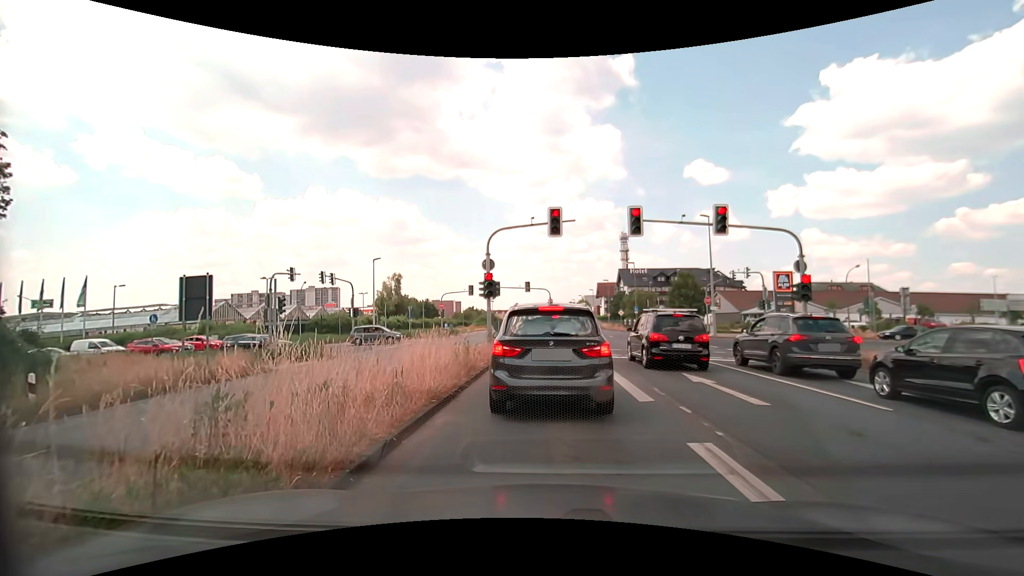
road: primary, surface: asphalt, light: Day
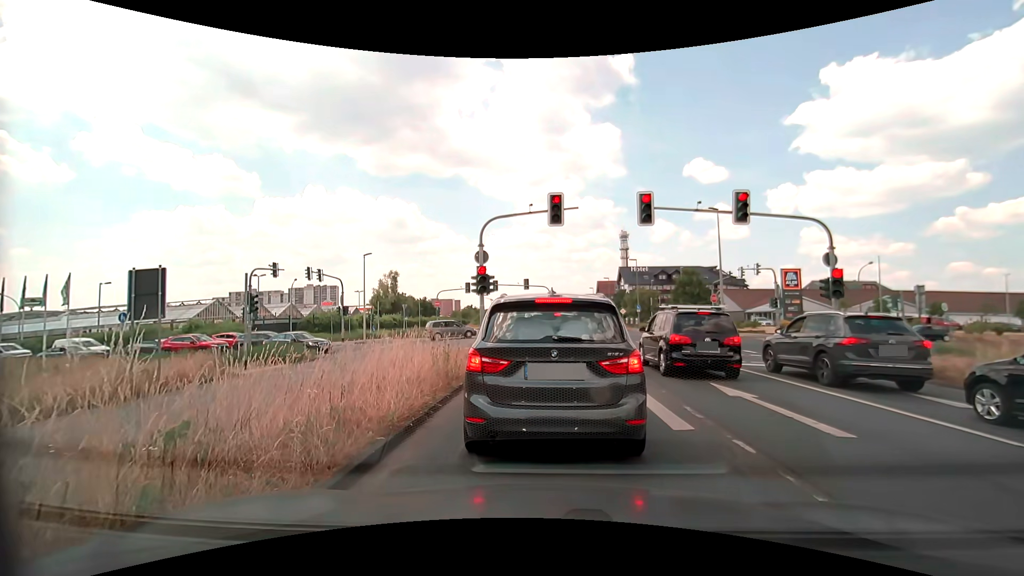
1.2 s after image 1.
(+0.1, +2.1) m; +2°
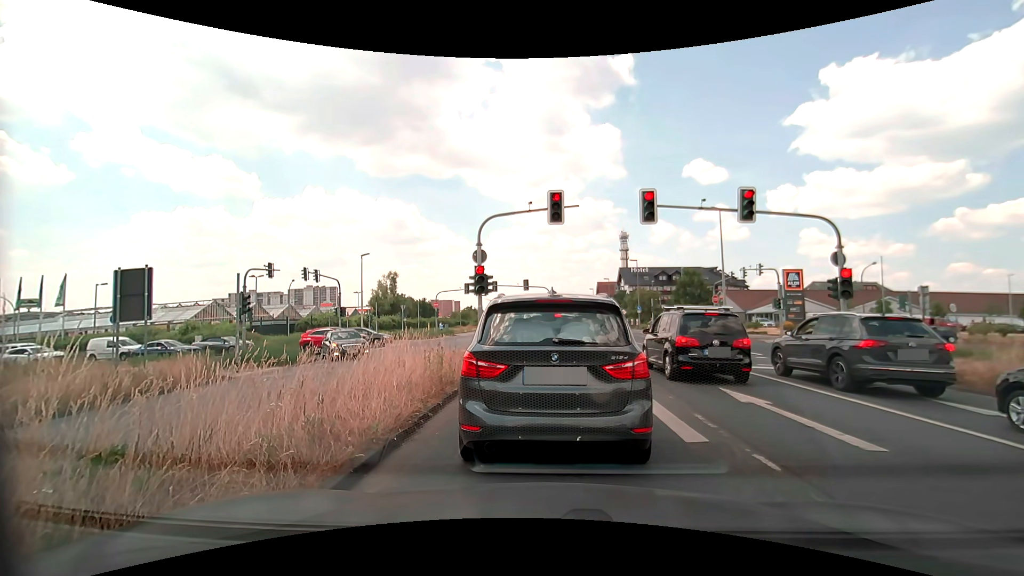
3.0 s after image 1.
(0.0, +0.5) m; 0°
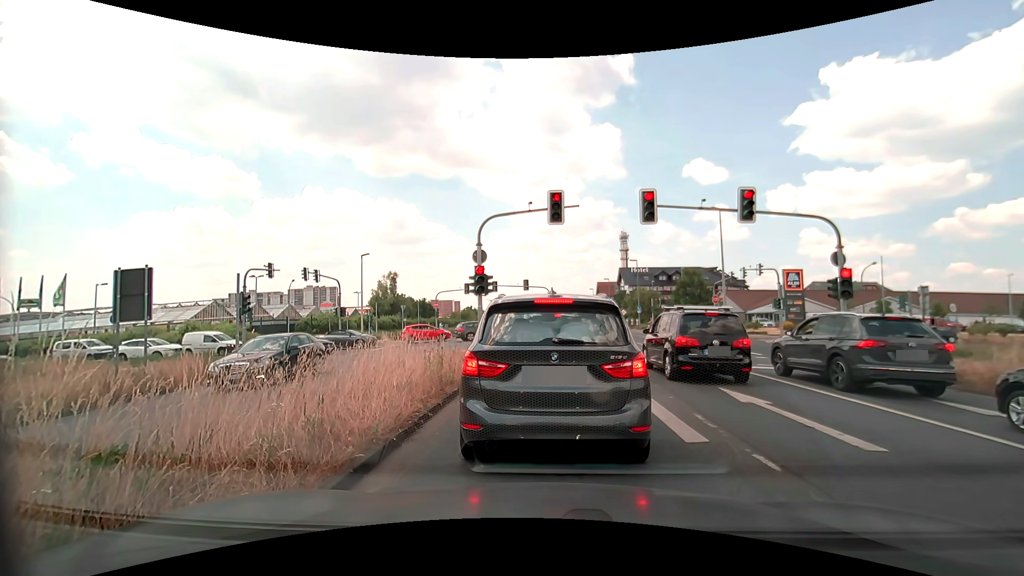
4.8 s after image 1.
(0.0, 0.0) m; 0°
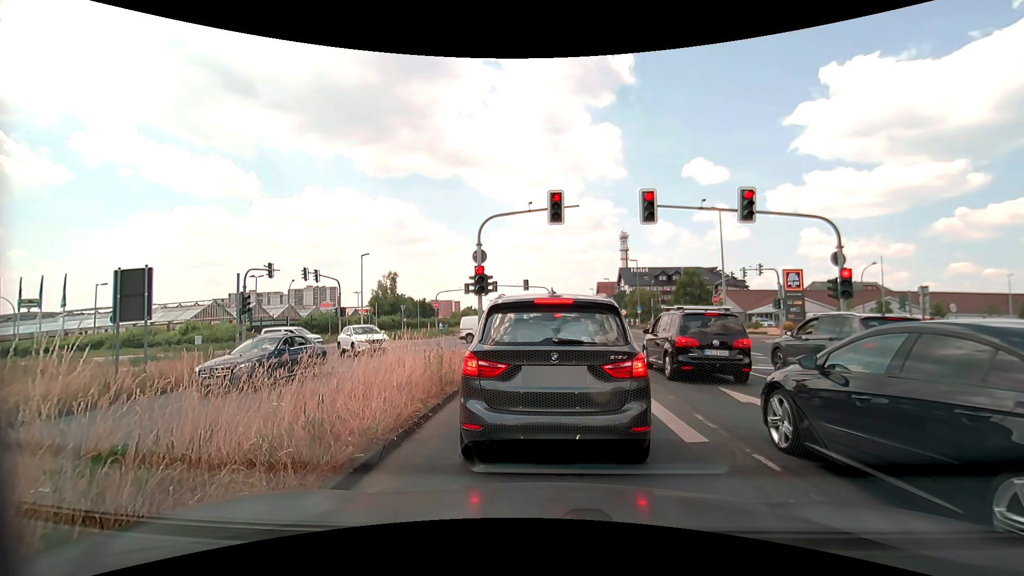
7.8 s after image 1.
(0.0, 0.0) m; 0°
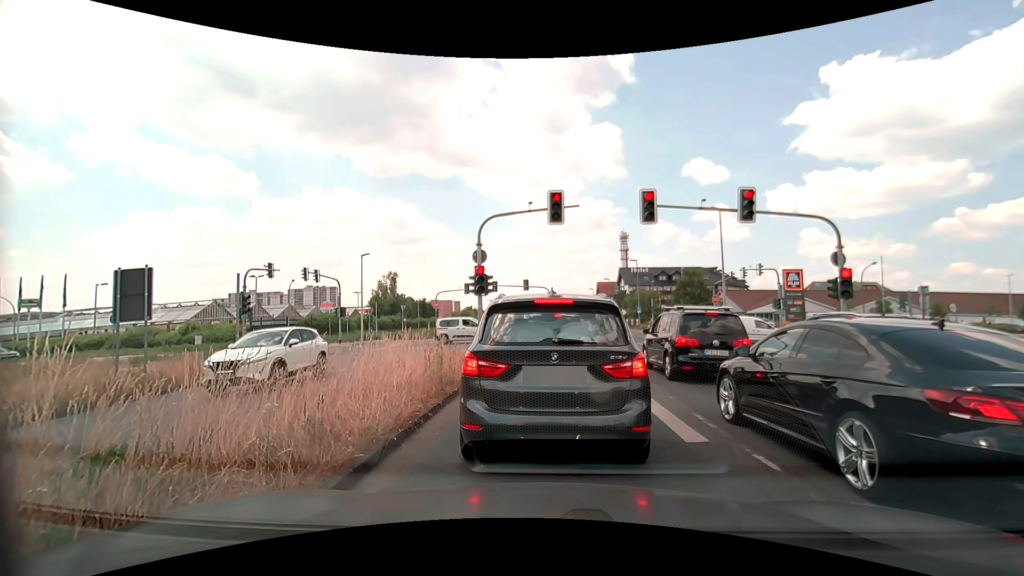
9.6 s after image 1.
(0.0, 0.0) m; 0°
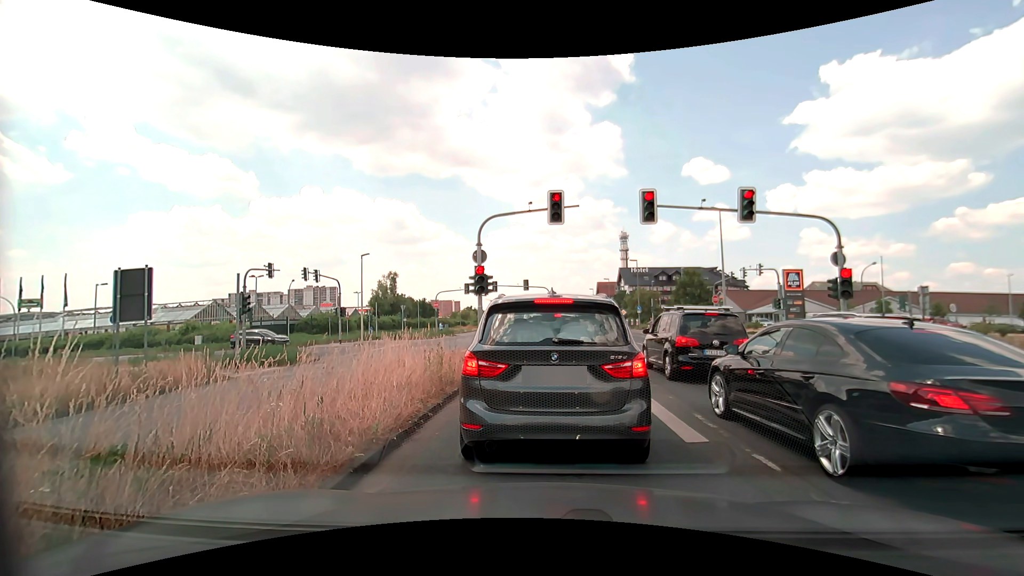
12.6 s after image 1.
(0.0, 0.0) m; 0°
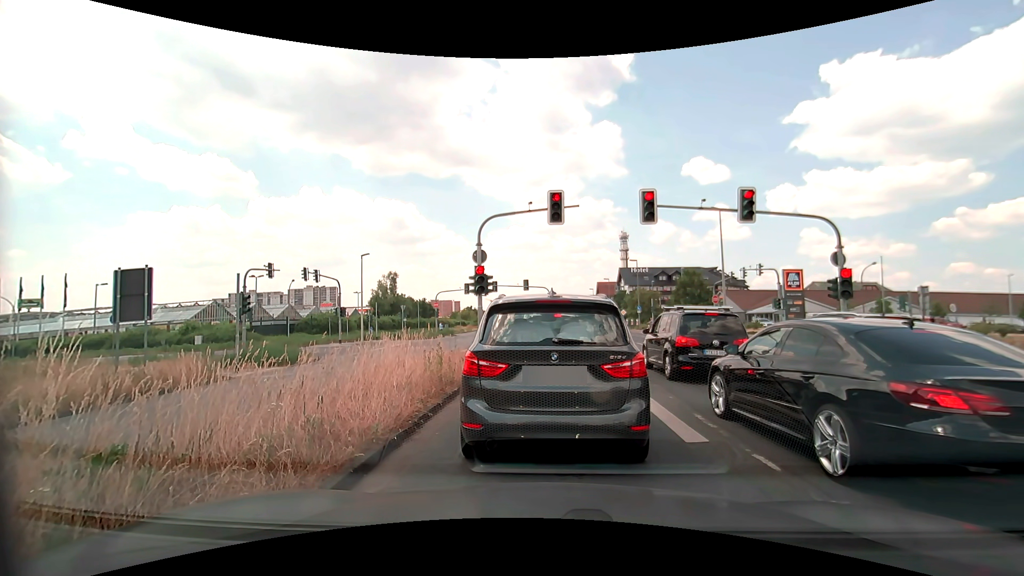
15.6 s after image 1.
(0.0, 0.0) m; 0°
(0, +10) (0, +20) (-1, +30) (-4, +39) (-11, +47) (-20, +50) (-30, +50) (-40, +49) (-50, +48) (-60, +47) m
